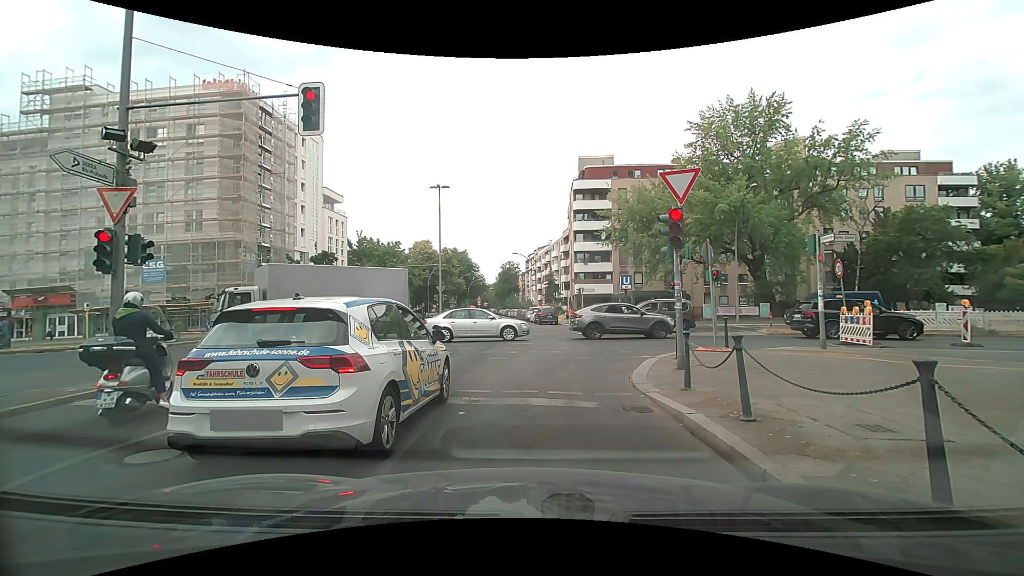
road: tertiary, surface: asphalt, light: Day
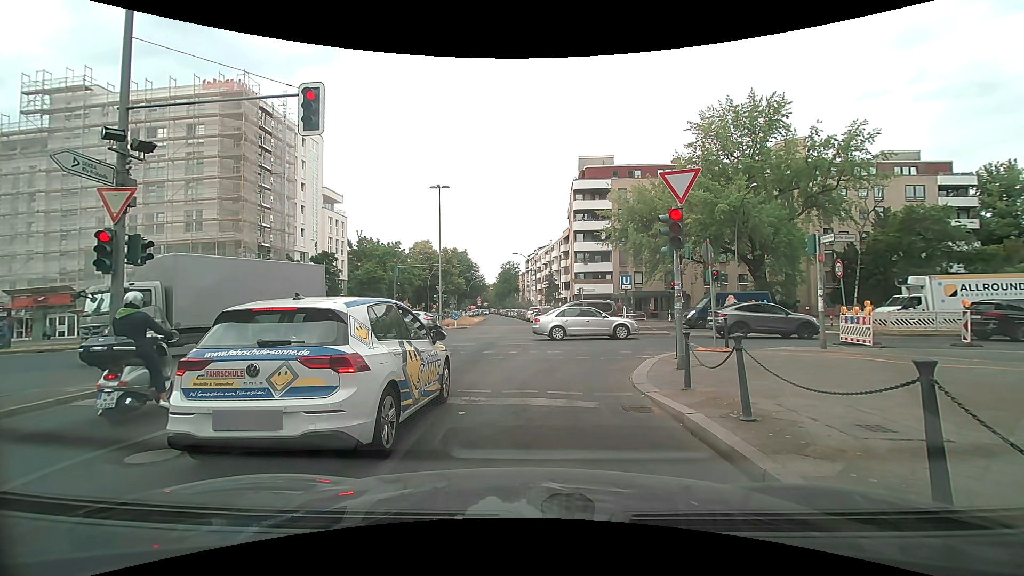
(0.0, 0.0) m; 0°
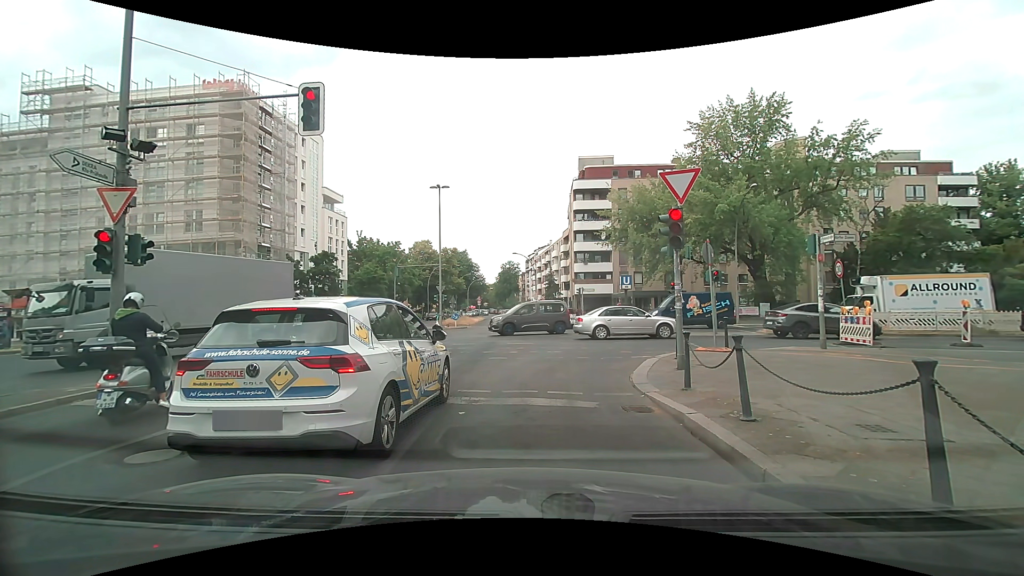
(0.0, 0.0) m; 0°
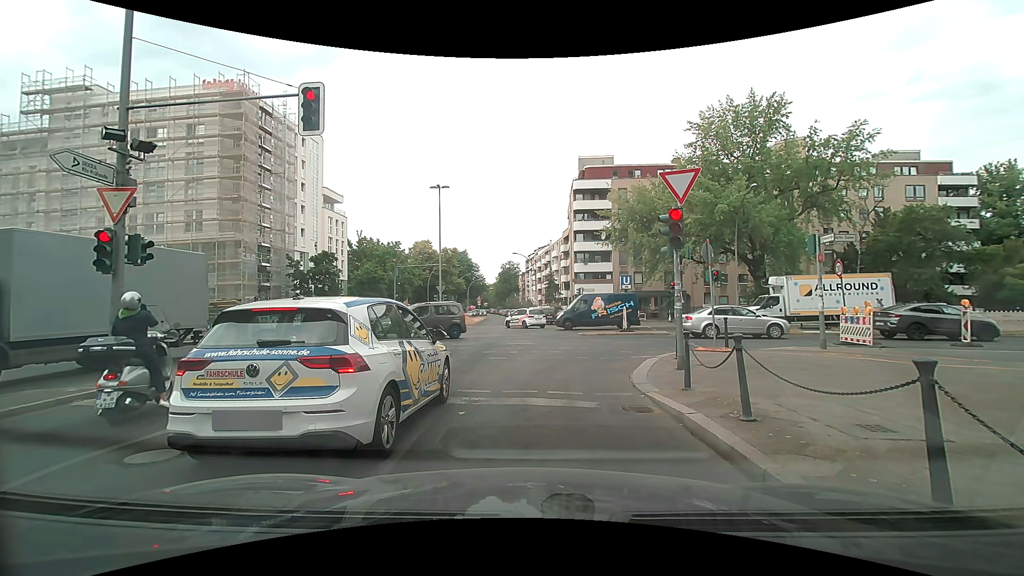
(0.0, 0.0) m; 0°
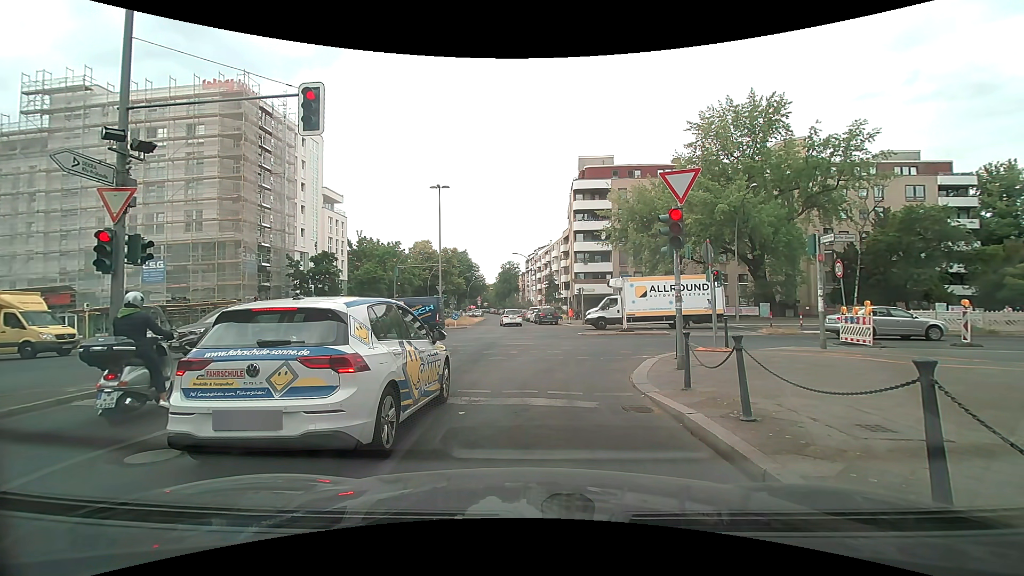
(0.0, 0.0) m; 0°
